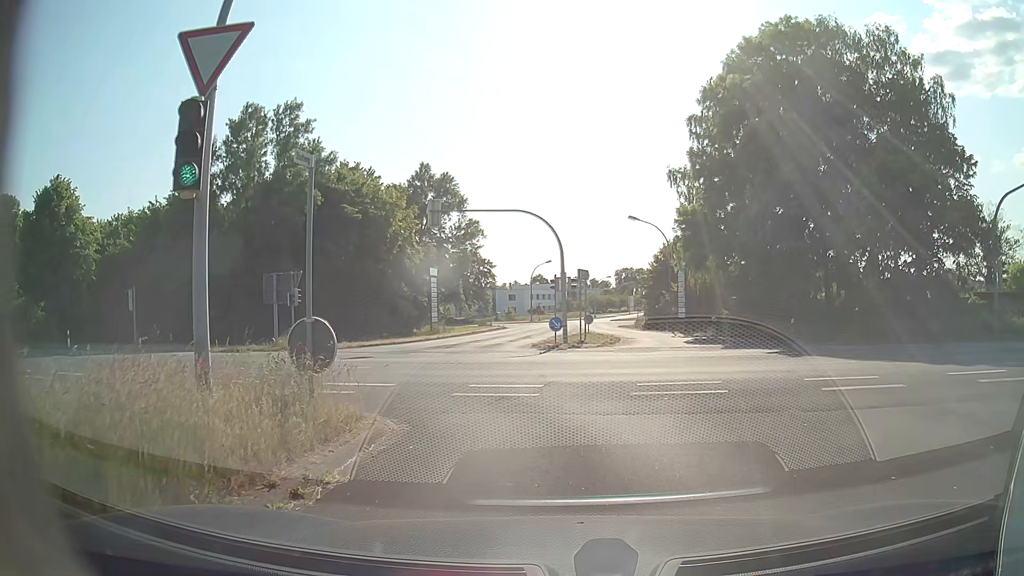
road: tertiary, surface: asphalt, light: Day
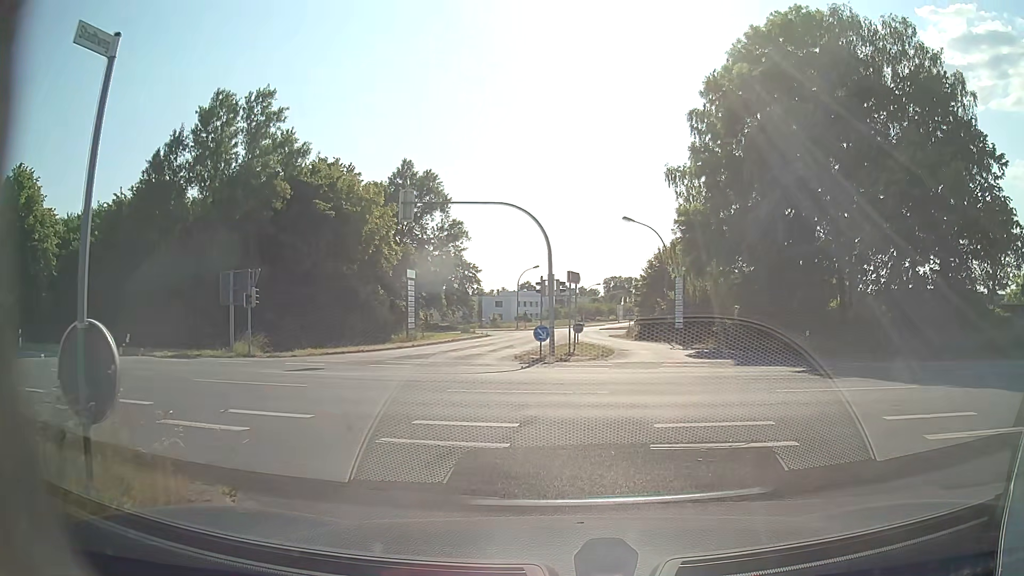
(0.0, +3.9) m; 0°
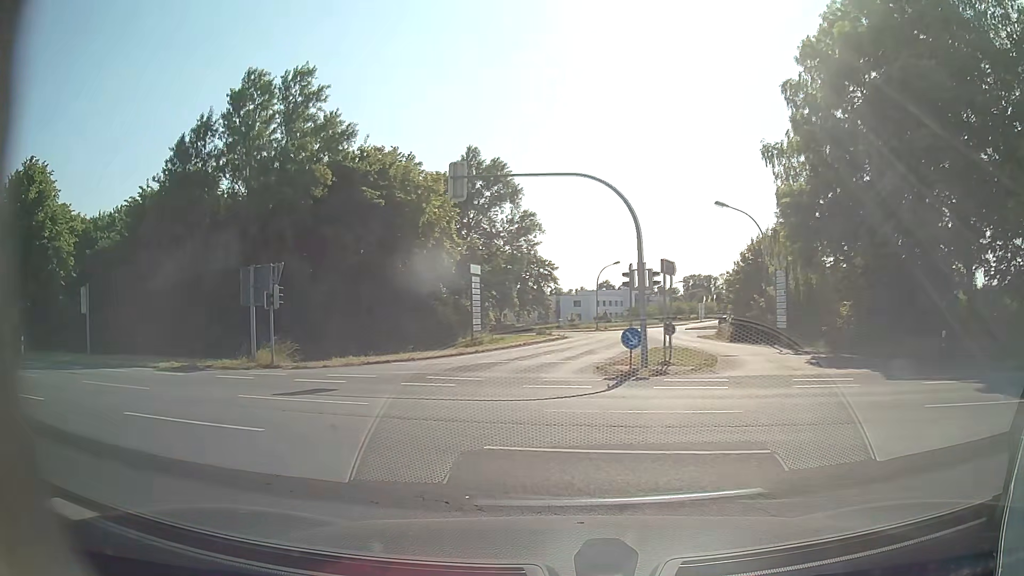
(-0.1, +5.7) m; -5°
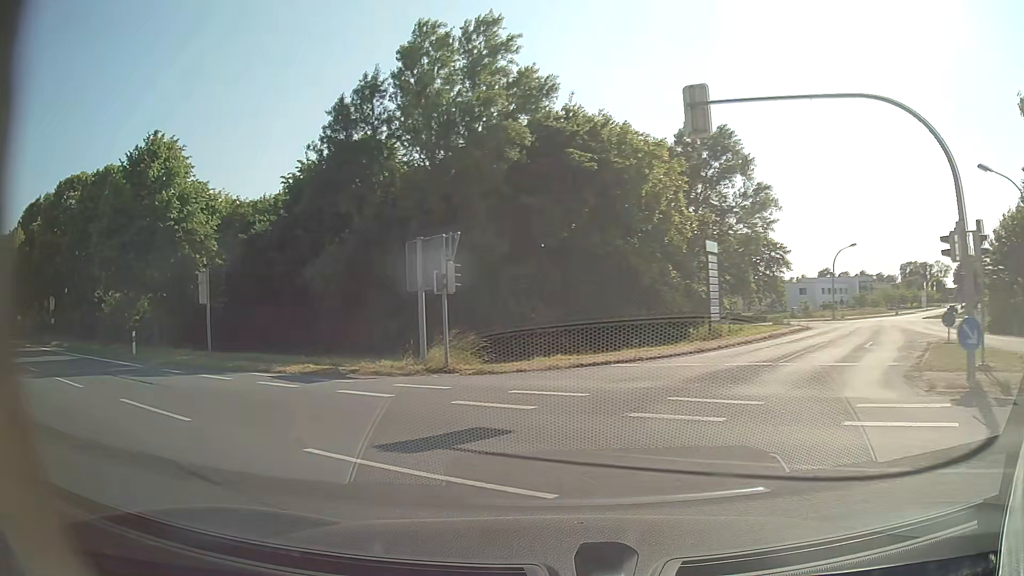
(-1.1, +6.8) m; -19°
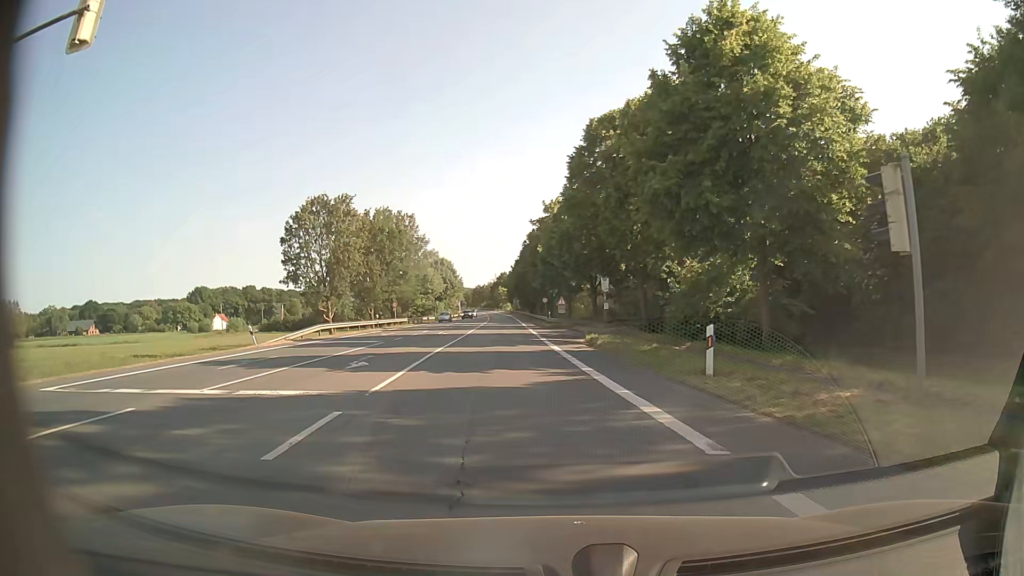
(-7.7, +14.2) m; -53°
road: primary
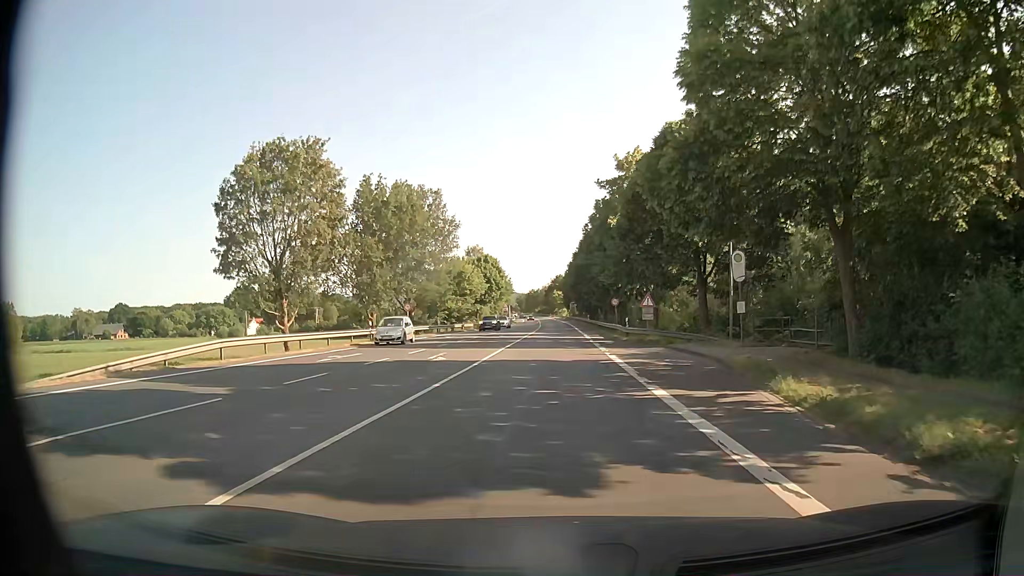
(-1.4, +21.4) m; -5°
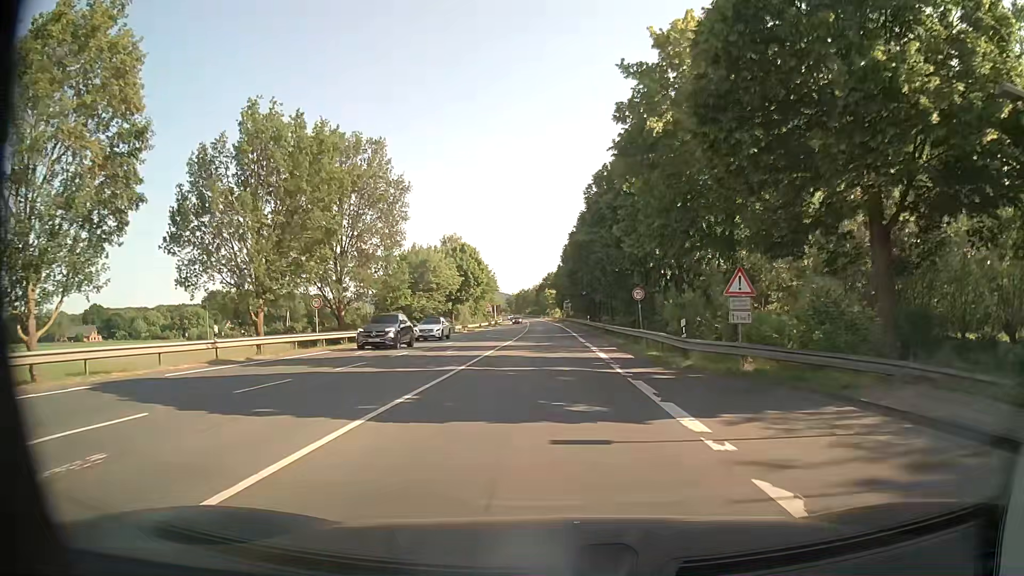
(+0.1, +20.5) m; +1°
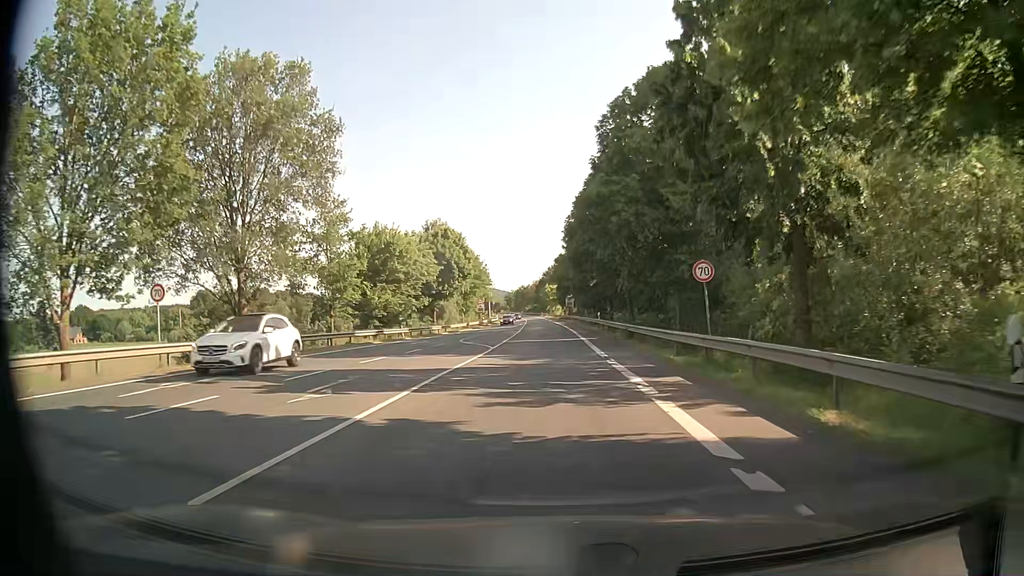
(+0.1, +15.9) m; -1°
(0, +10) (0, +20) (0, +30) (0, +40) (0, +50) (0, +60) (0, +70) (0, +80) (0, +90) (0, +100) m
